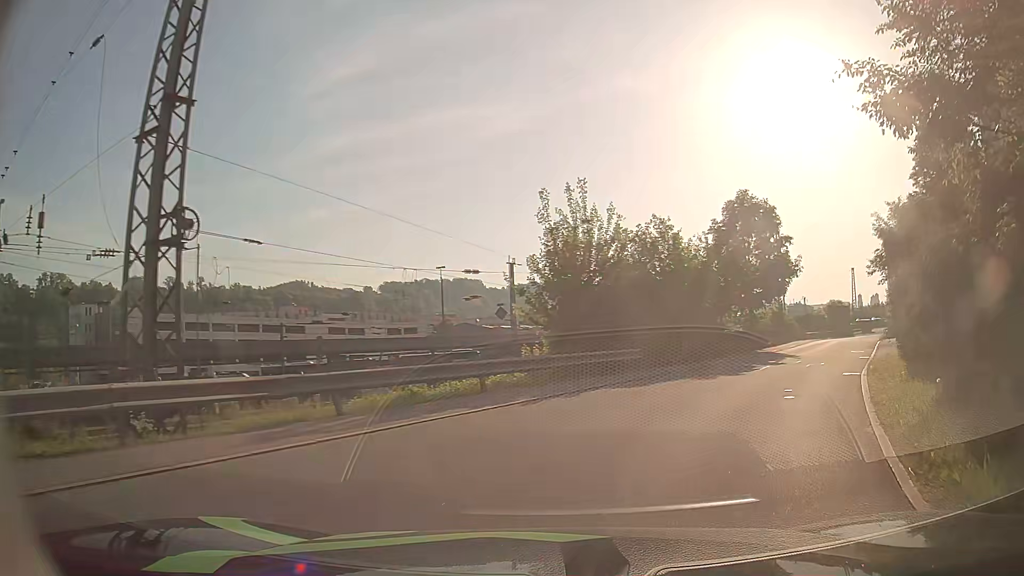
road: residential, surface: asphalt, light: Day
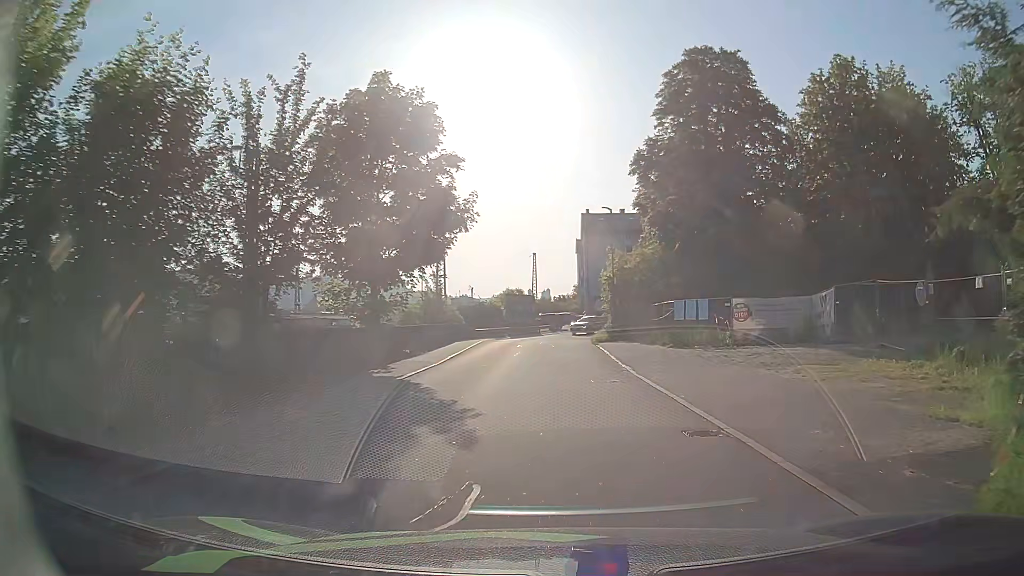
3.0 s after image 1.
(+7.0, +19.2) m; +30°
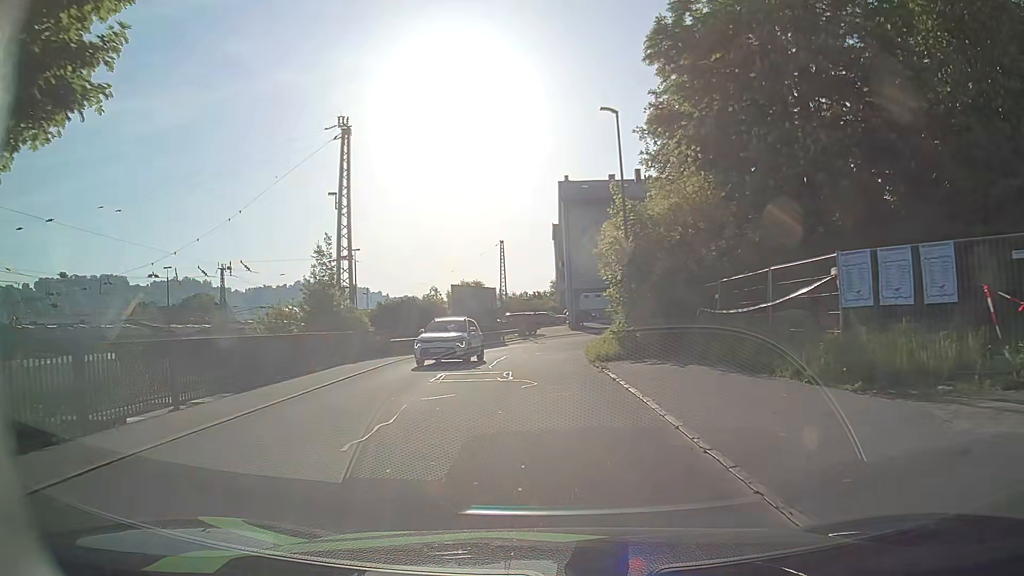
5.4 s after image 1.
(+0.4, +19.7) m; +1°
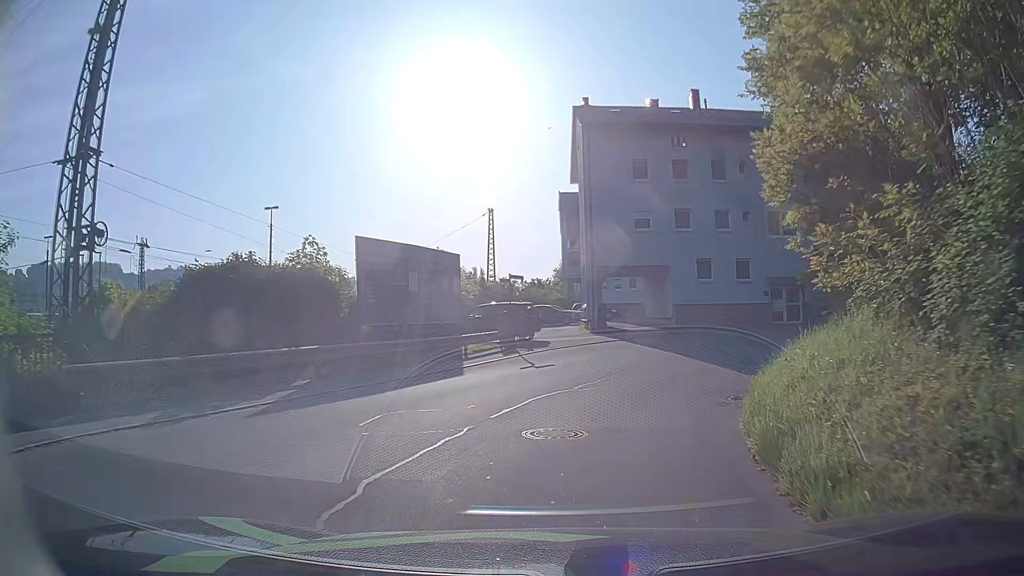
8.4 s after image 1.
(-0.1, +22.0) m; +1°
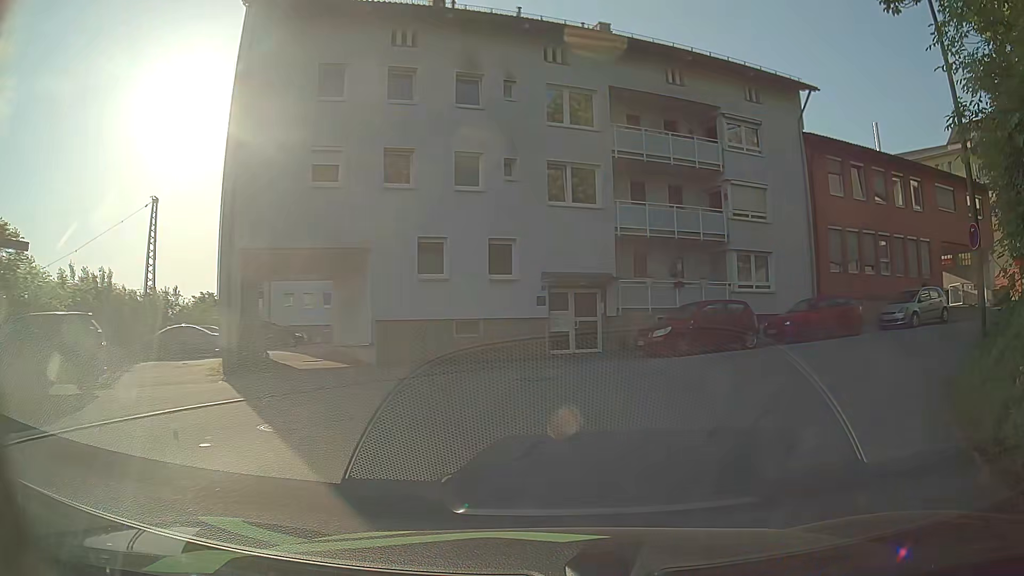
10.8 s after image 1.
(+2.3, +15.8) m; +23°
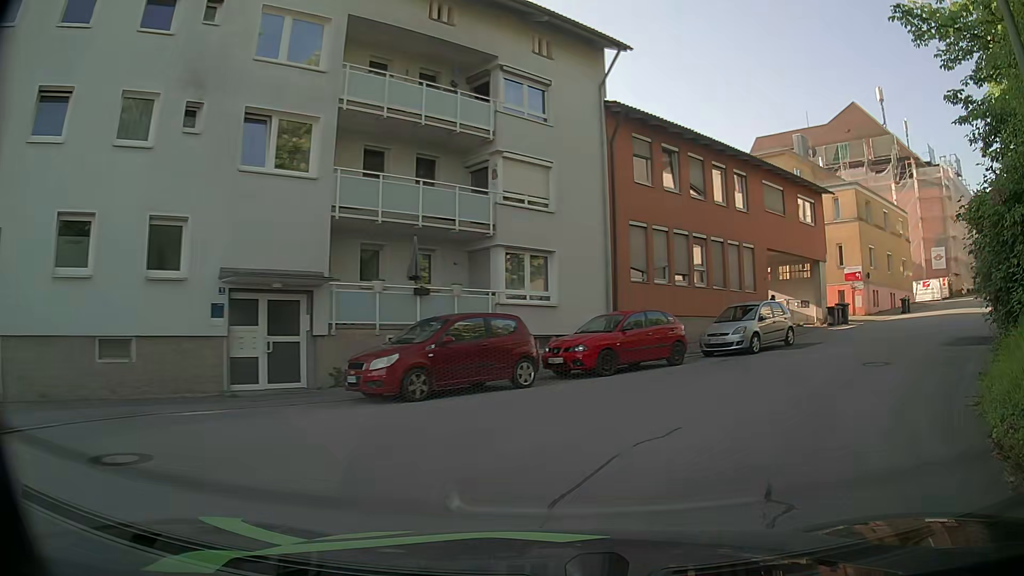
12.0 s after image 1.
(+1.3, +6.8) m; +20°
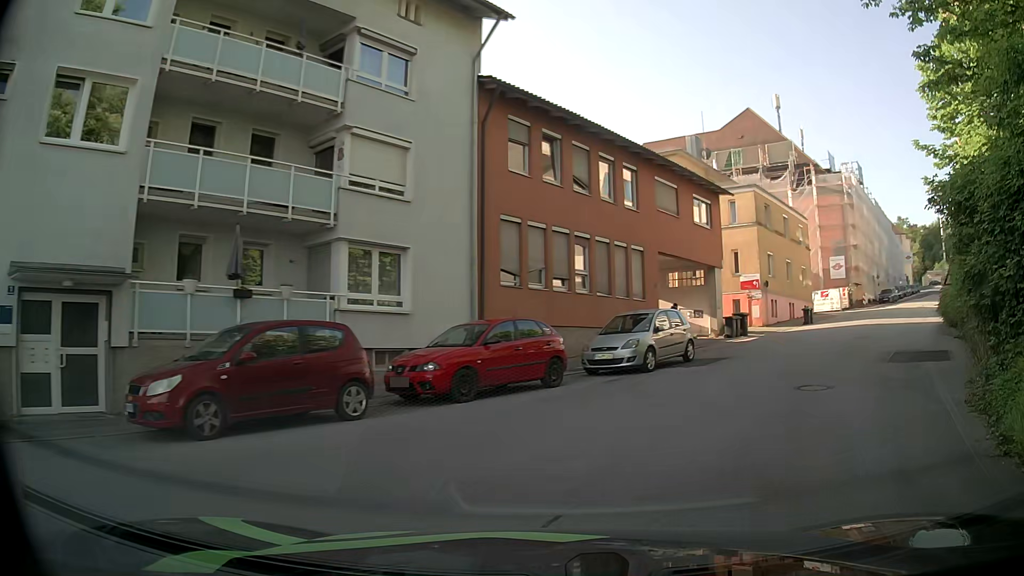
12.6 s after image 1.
(+0.3, +3.2) m; +10°
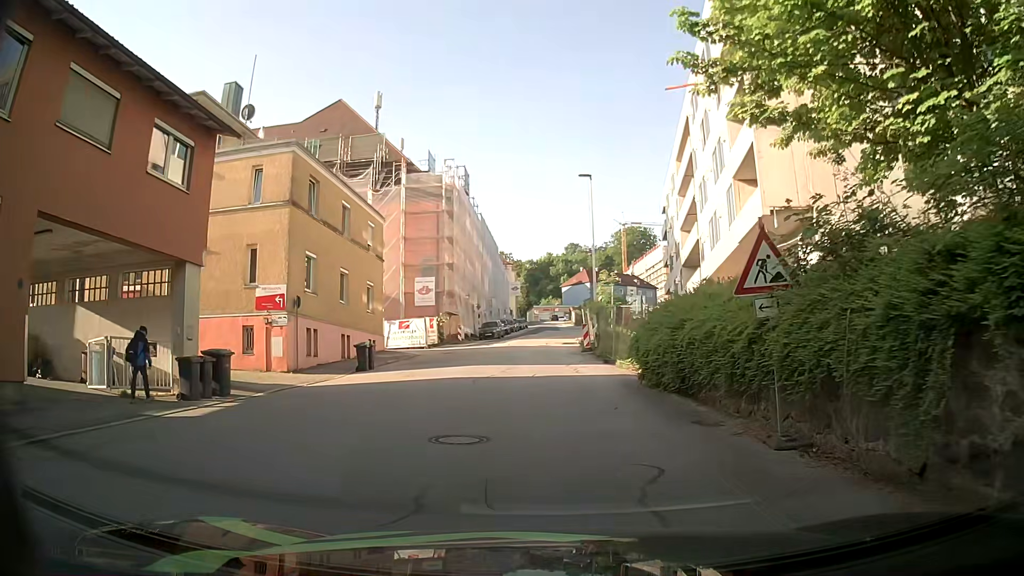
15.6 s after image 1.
(+6.3, +13.9) m; +36°
